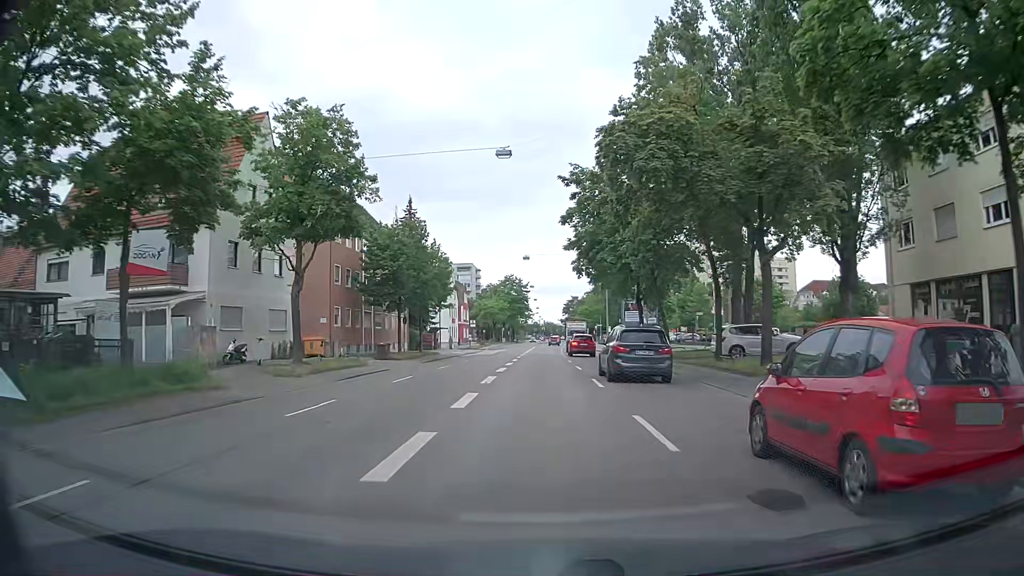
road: tertiary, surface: asphalt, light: Day
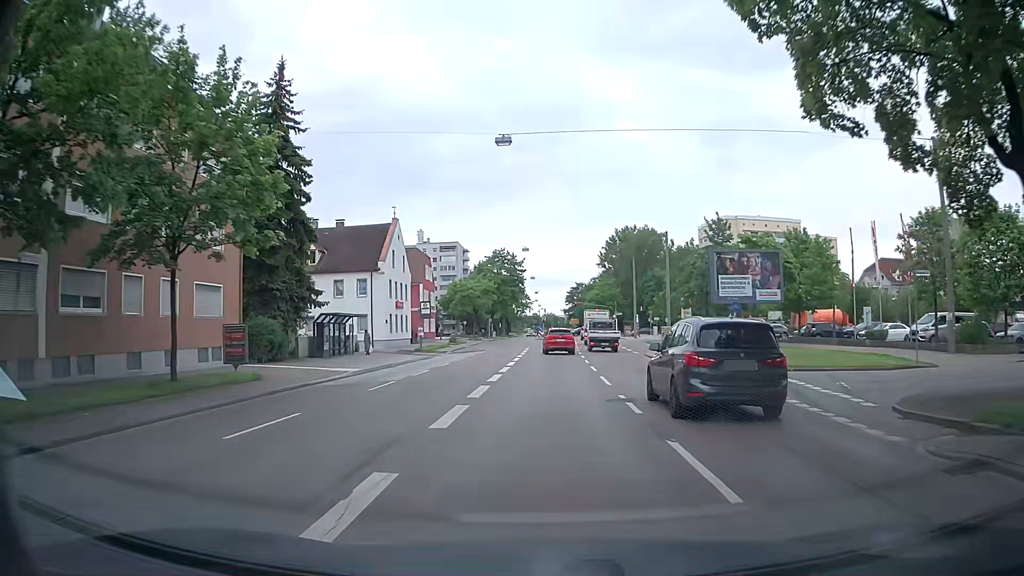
(+0.1, +38.5) m; 0°
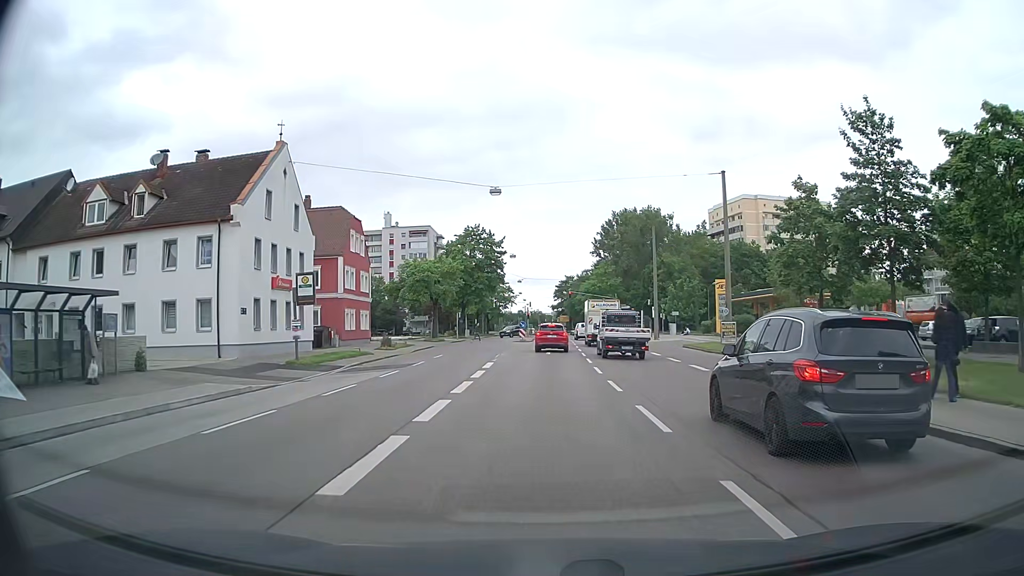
(+0.3, +26.2) m; +1°
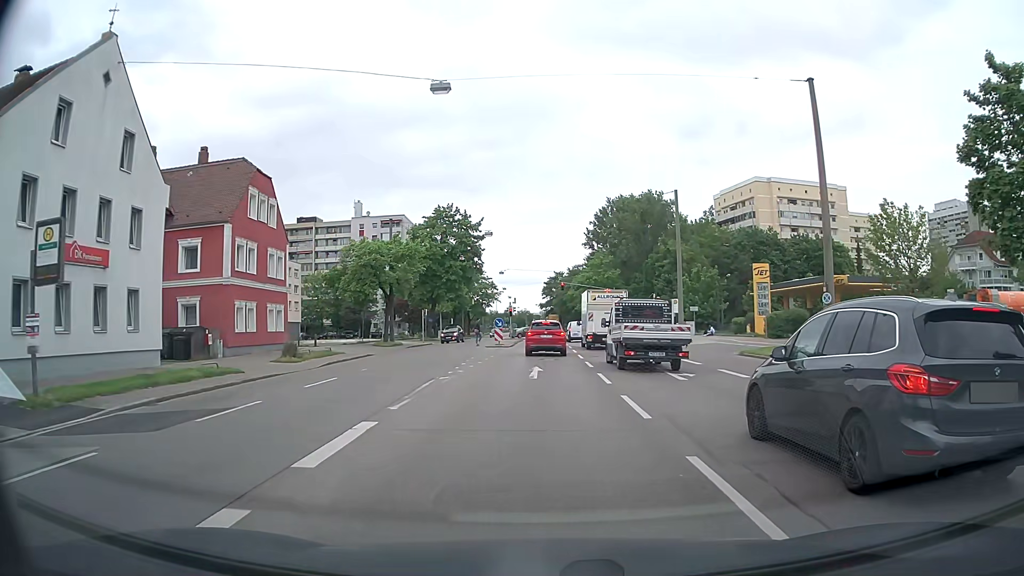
(+0.2, +17.0) m; +1°
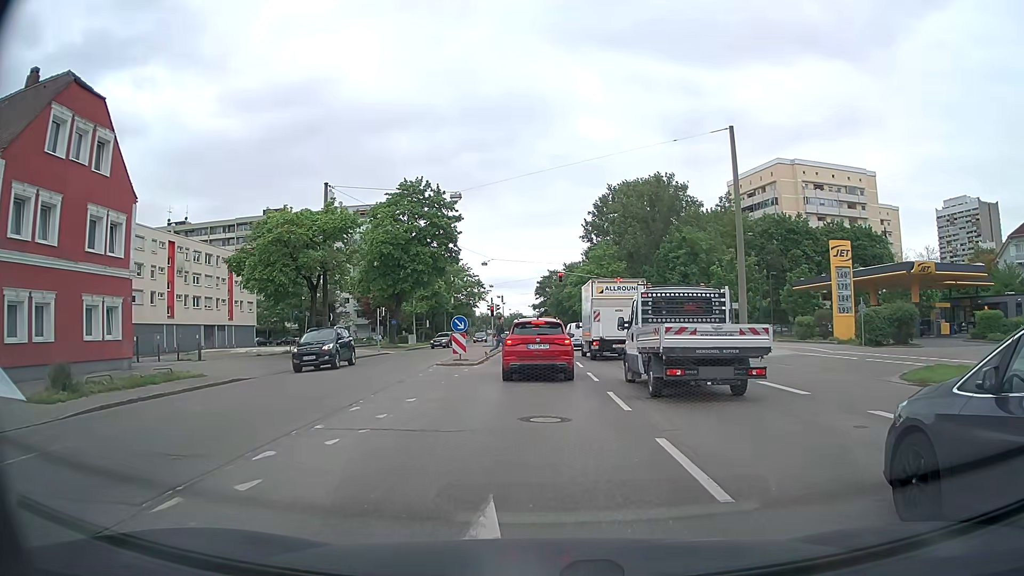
(+0.1, +16.4) m; +1°
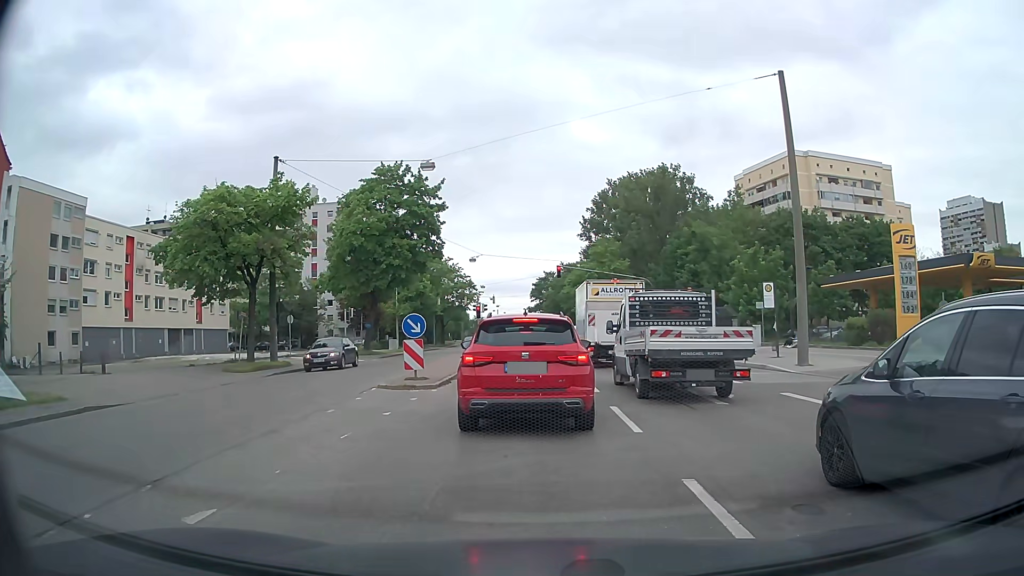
(-0.1, +7.7) m; -1°
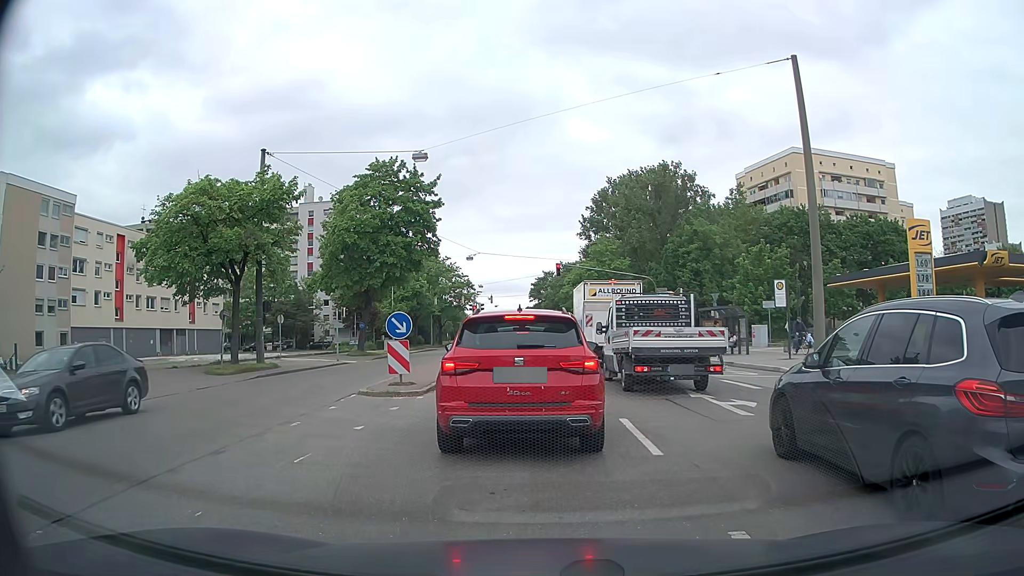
(0.0, +1.6) m; 0°
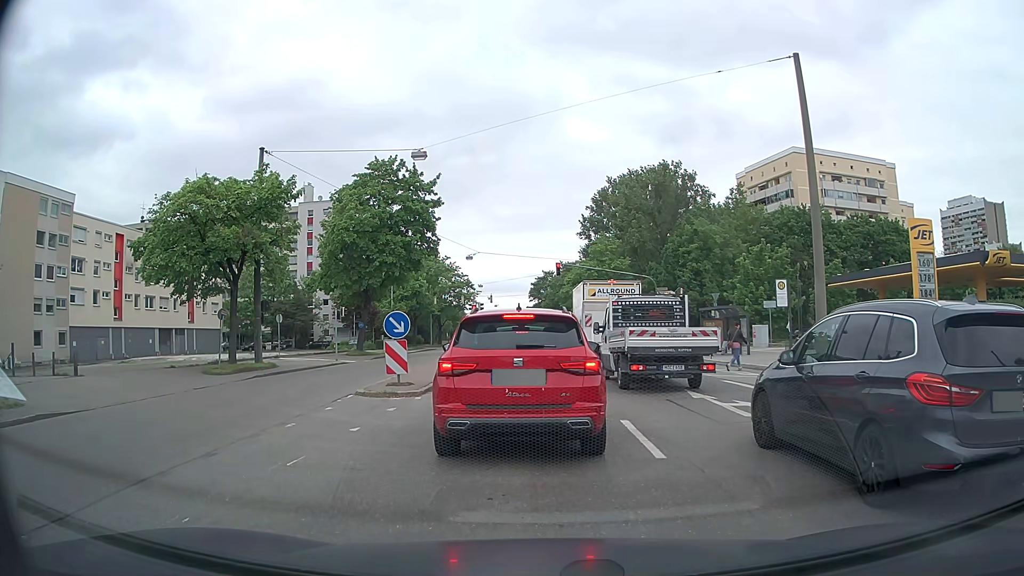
(0.0, +0.2) m; 0°
(0, +10) (0, +20) (0, +30) (0, +40) (0, +50) (0, +60) (+1, +70) (+1, +80) (+1, +90) (+1, +100) m
